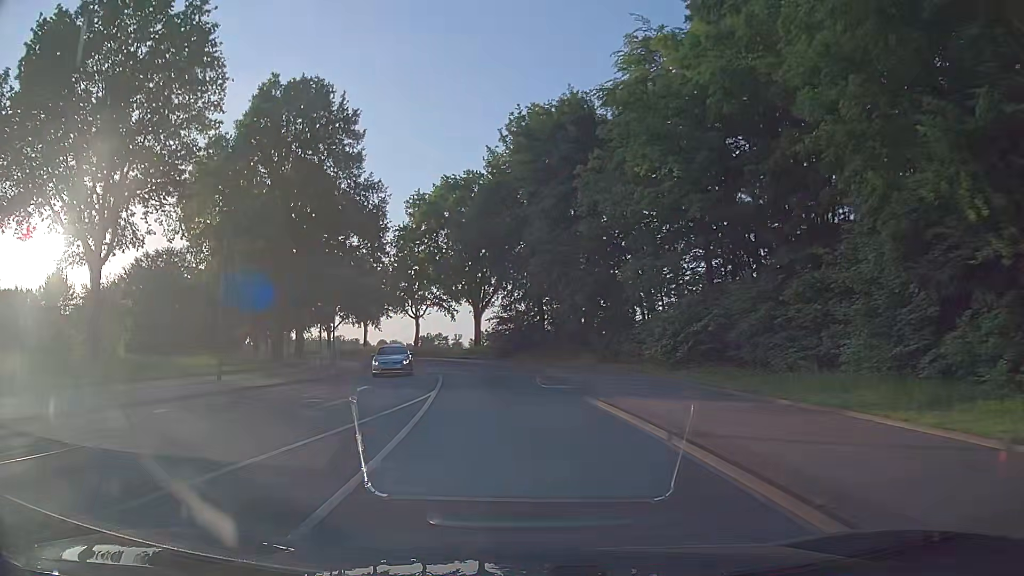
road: secondary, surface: asphalt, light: Day
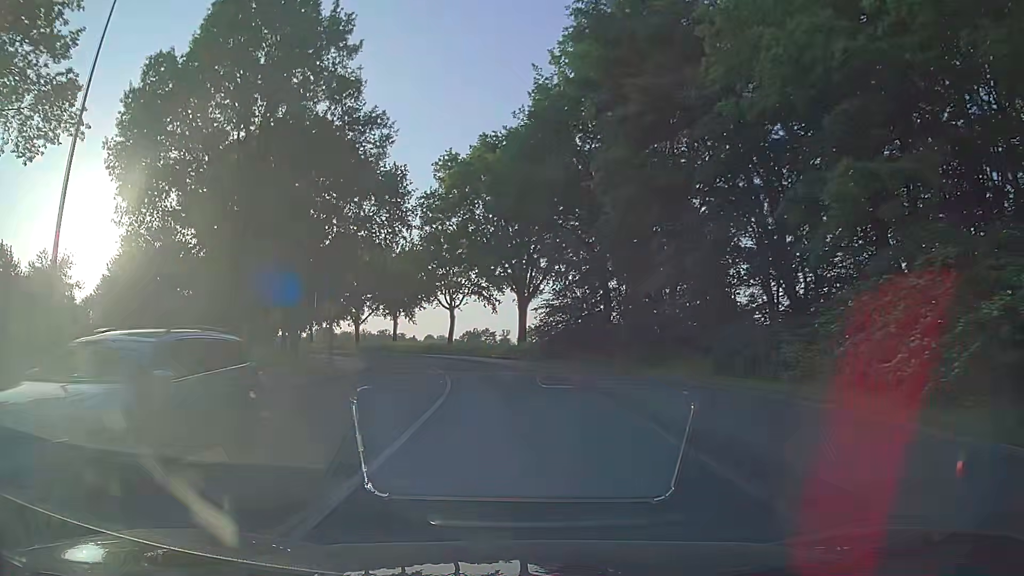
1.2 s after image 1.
(-0.6, +13.5) m; -5°
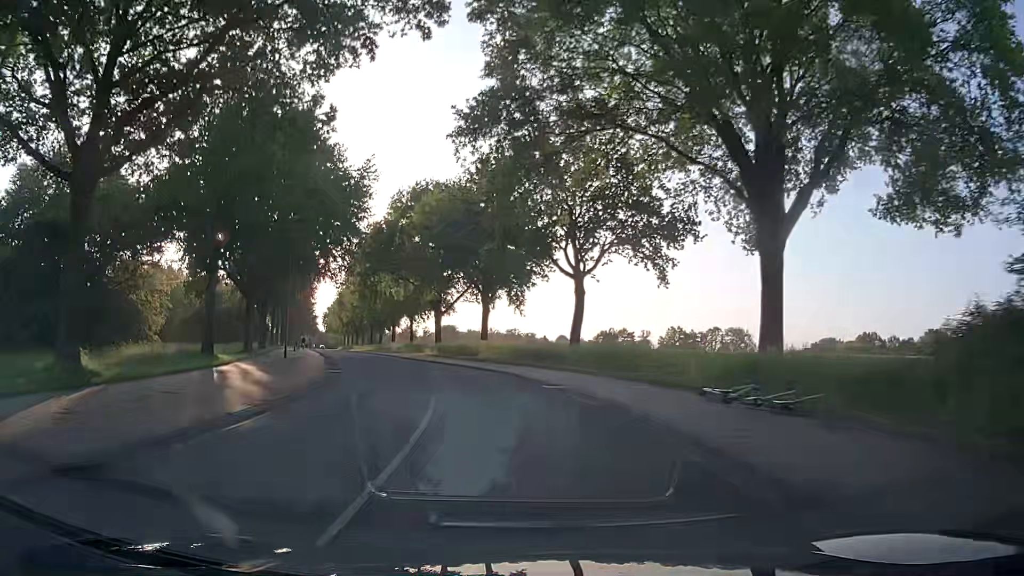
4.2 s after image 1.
(-3.3, +36.5) m; -11°
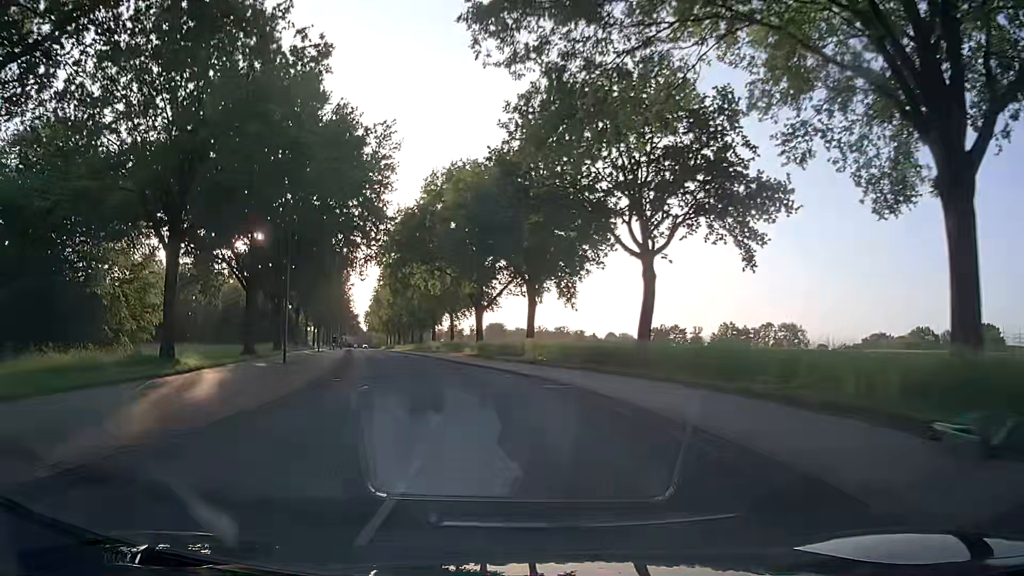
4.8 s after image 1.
(-0.2, +7.7) m; -4°
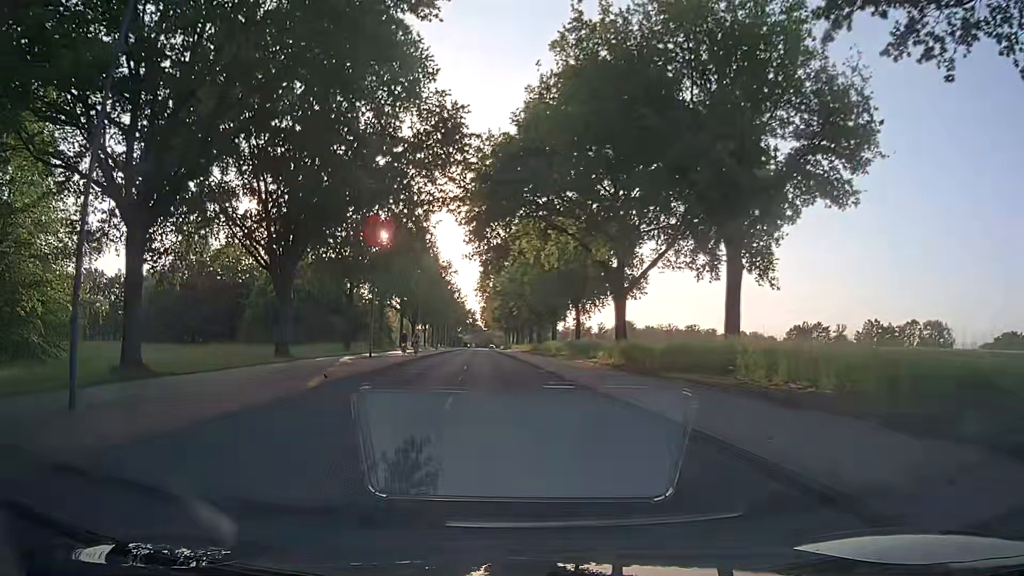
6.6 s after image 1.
(-2.2, +23.2) m; -10°
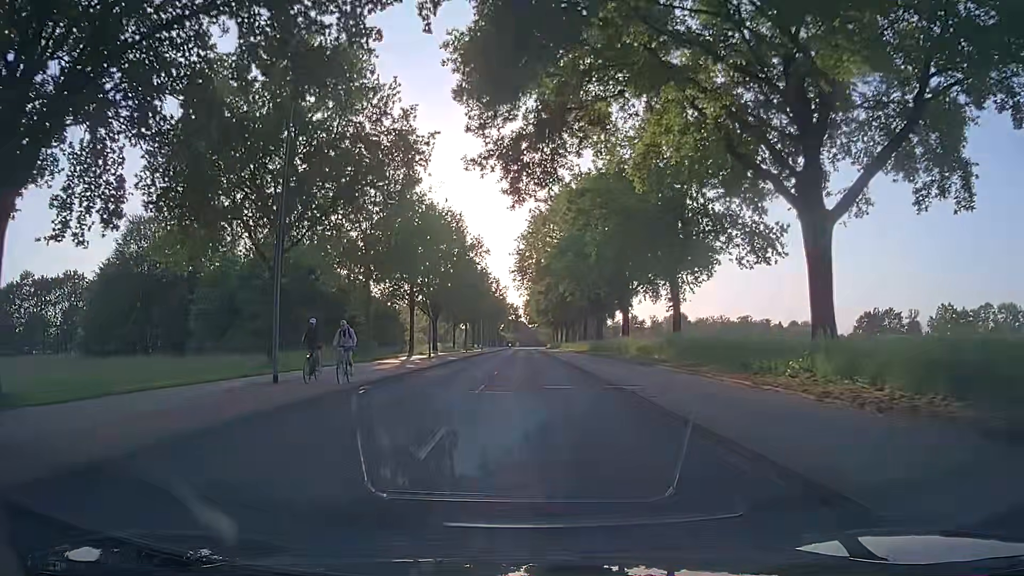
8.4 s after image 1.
(-1.3, +23.2) m; -4°
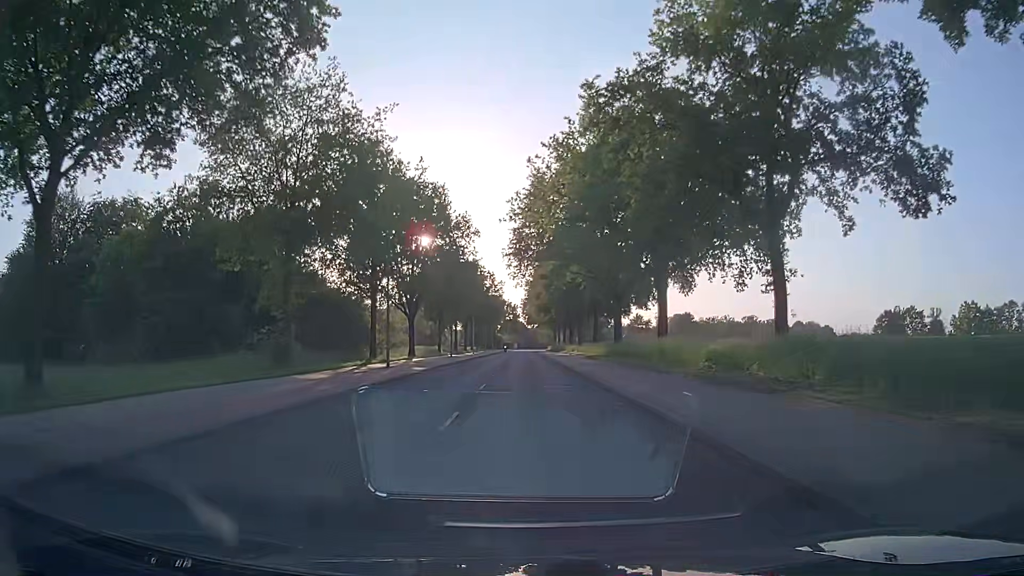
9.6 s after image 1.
(0.0, +15.3) m; -1°
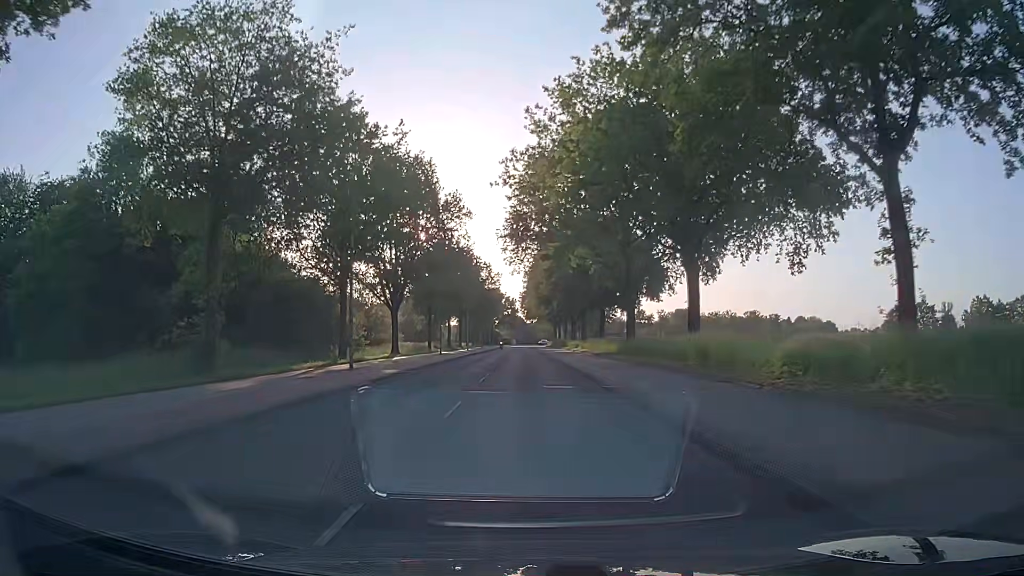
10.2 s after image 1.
(+0.1, +7.6) m; +1°
(0, +10) (0, +20) (0, +30) (0, +40) (0, +50) (-1, +60) (-1, +70) (-1, +80) (-1, +90) (-1, +100) m
